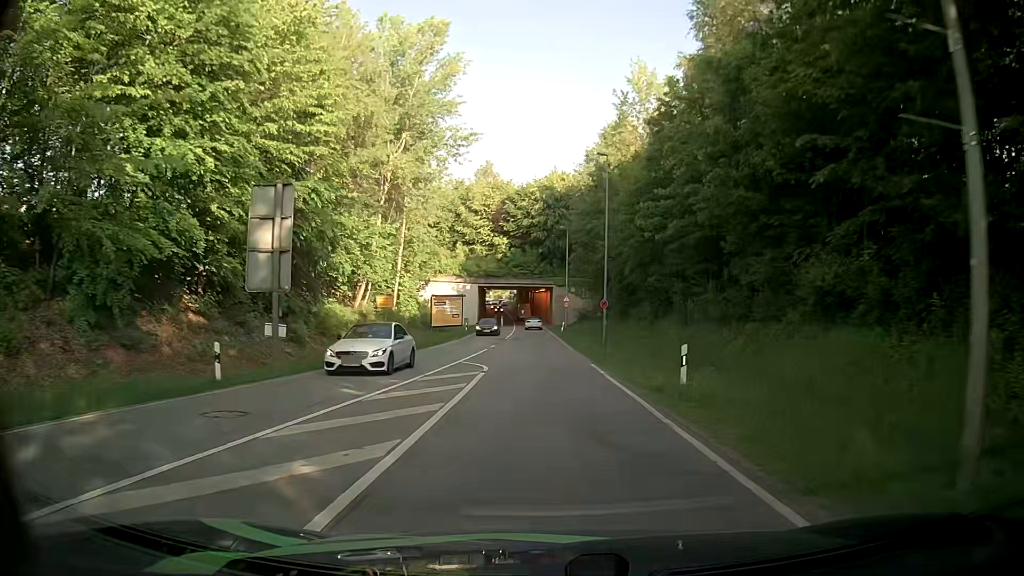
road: secondary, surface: asphalt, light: Day
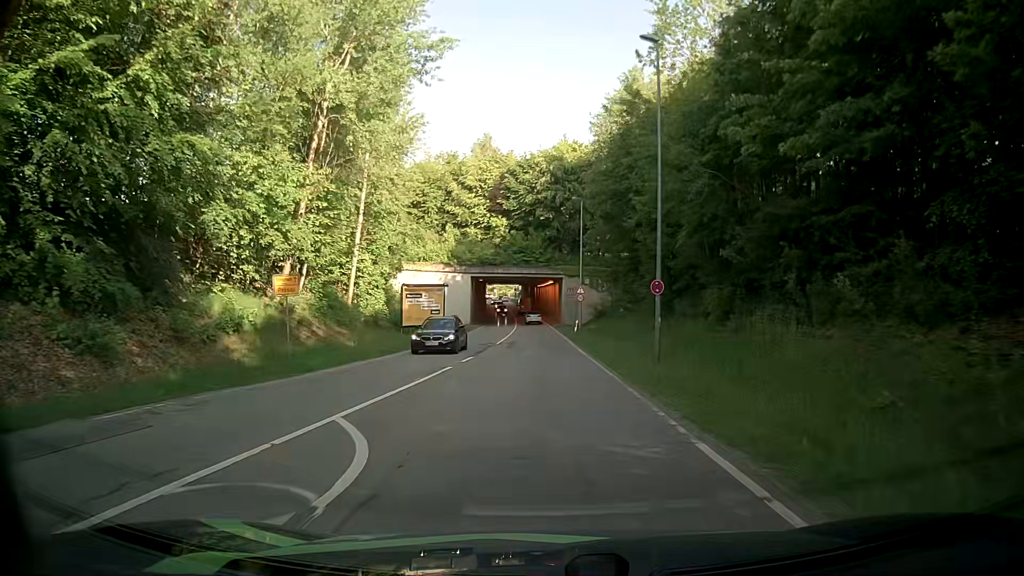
(-0.2, +14.9) m; -1°
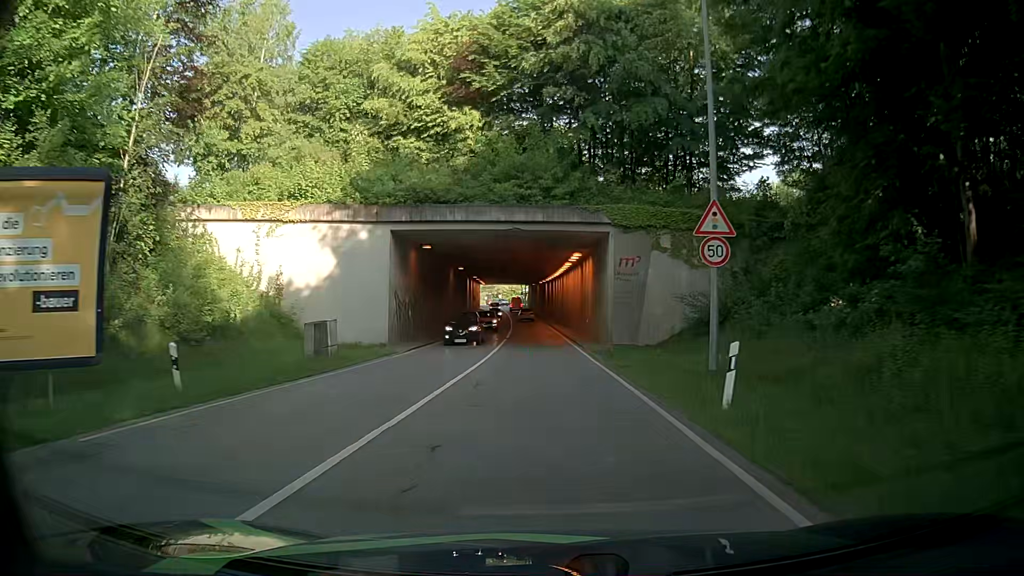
(-0.7, +38.8) m; -1°
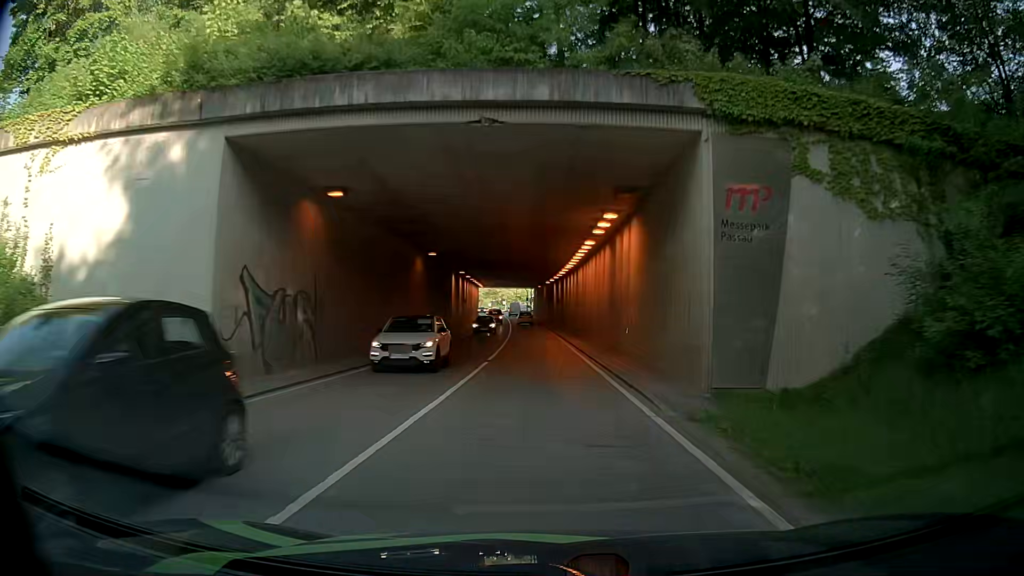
(-0.2, +15.9) m; 0°
